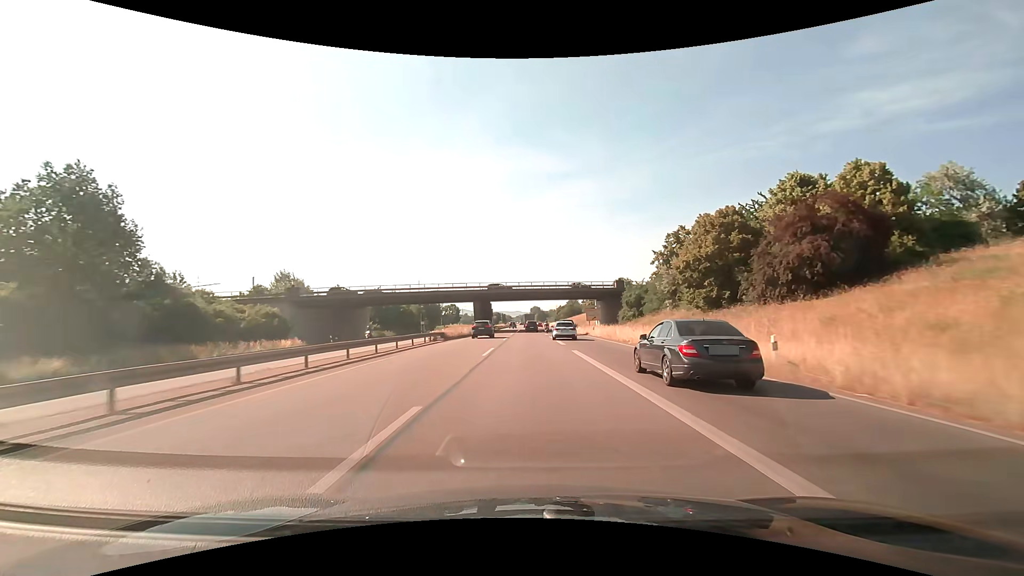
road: trunk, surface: asphalt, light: Day
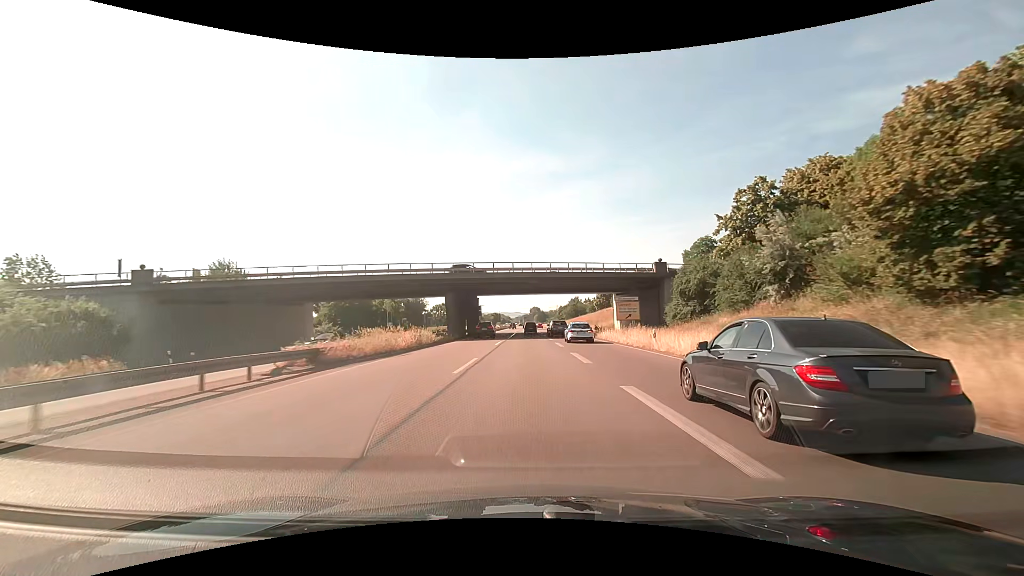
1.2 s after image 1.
(+0.1, +25.5) m; 0°
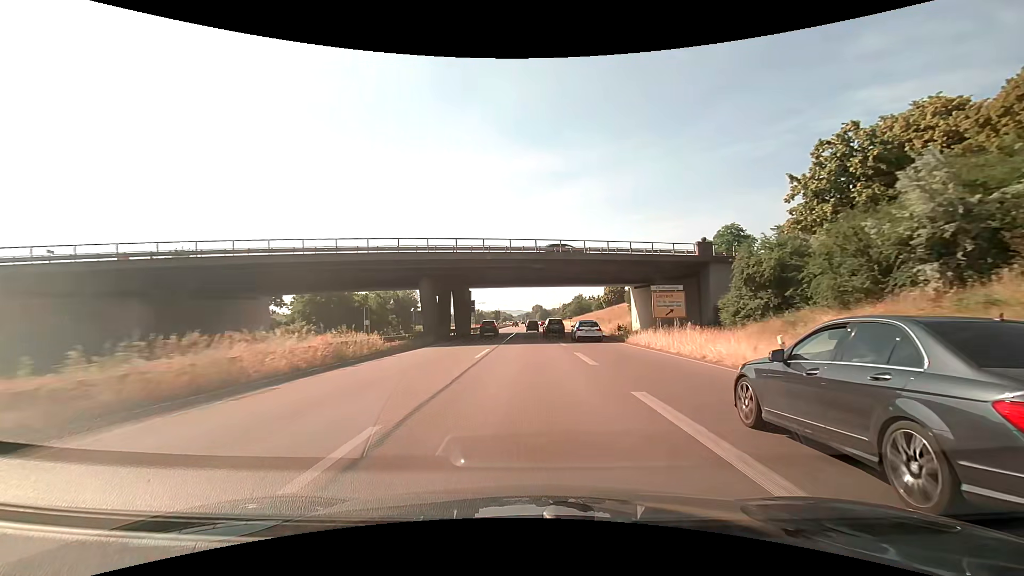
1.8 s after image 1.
(-0.1, +13.1) m; -1°
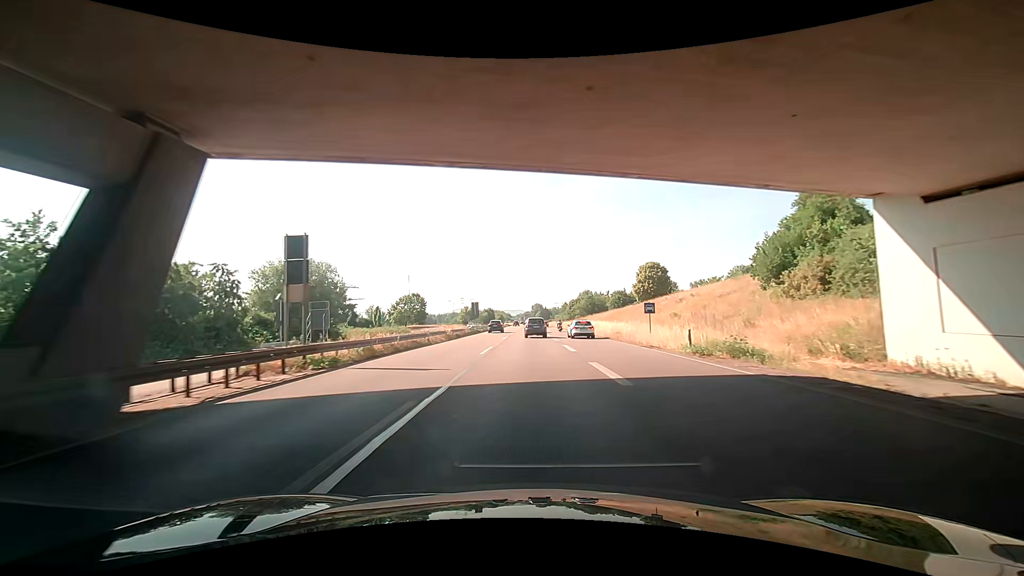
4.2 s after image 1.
(-0.1, +53.4) m; -2°
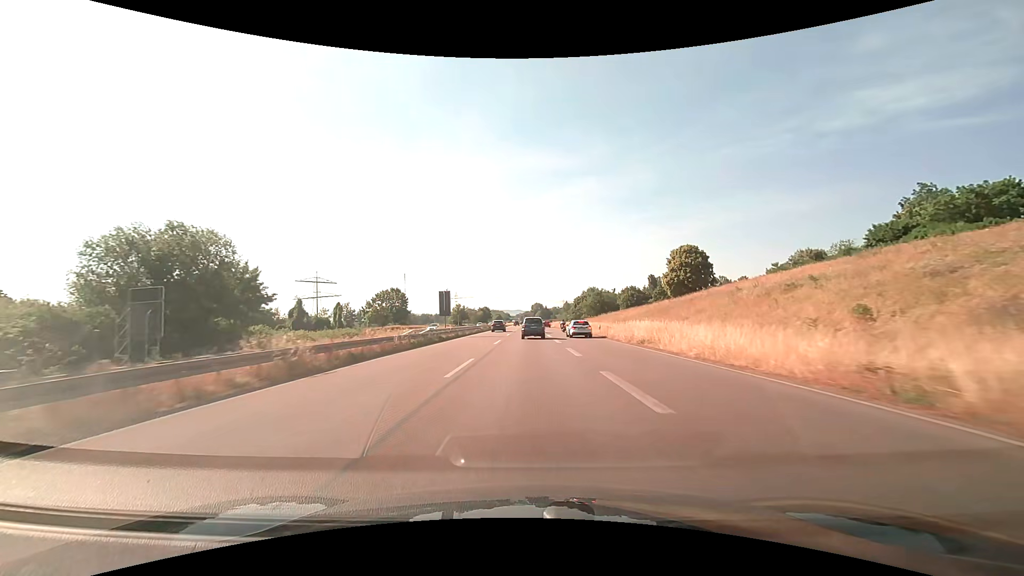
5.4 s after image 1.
(+0.2, +27.1) m; +2°
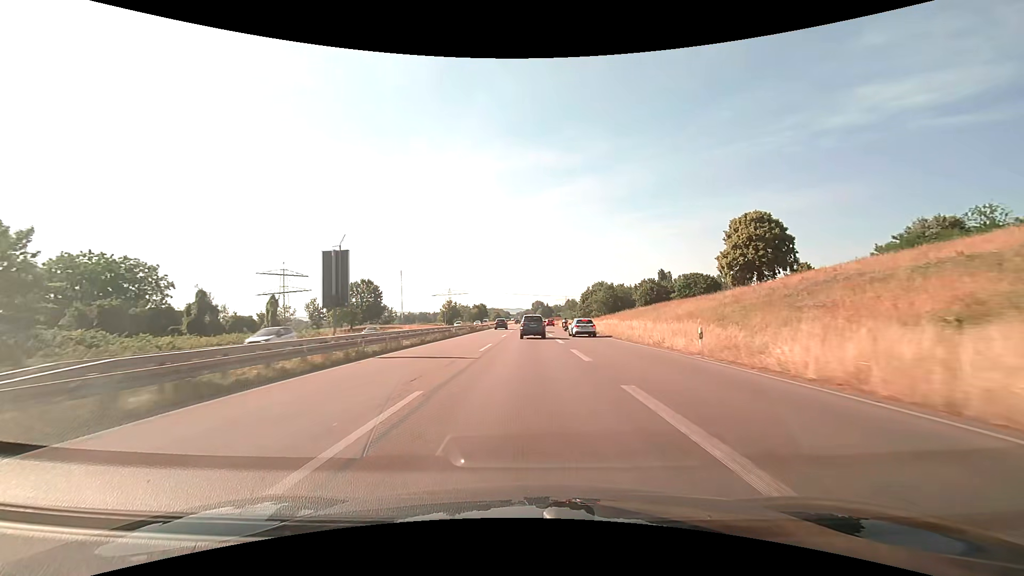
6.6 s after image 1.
(0.0, +27.3) m; 0°
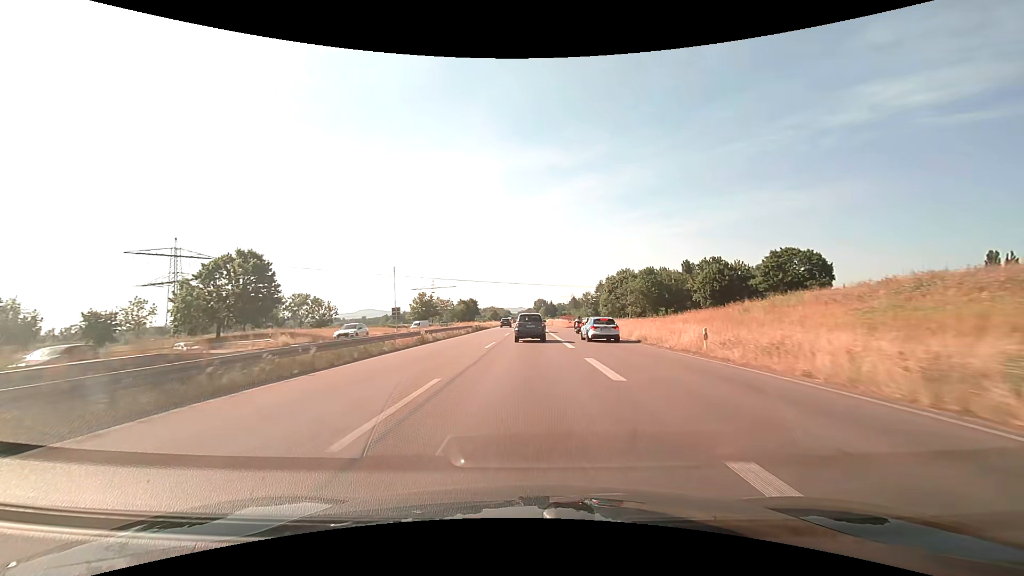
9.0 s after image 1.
(0.0, +53.2) m; 0°
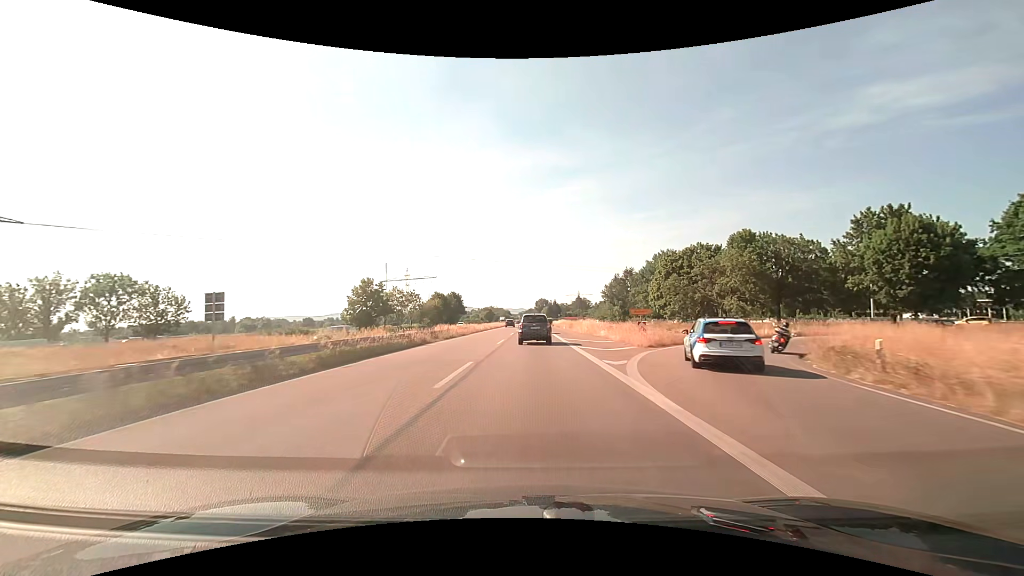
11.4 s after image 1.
(-0.1, +50.4) m; 0°
(0, +10) (0, +20) (0, +30) (0, +40) (0, +50) (0, +60) (0, +70) (0, +80) (+1, +90) (+1, +100) m
